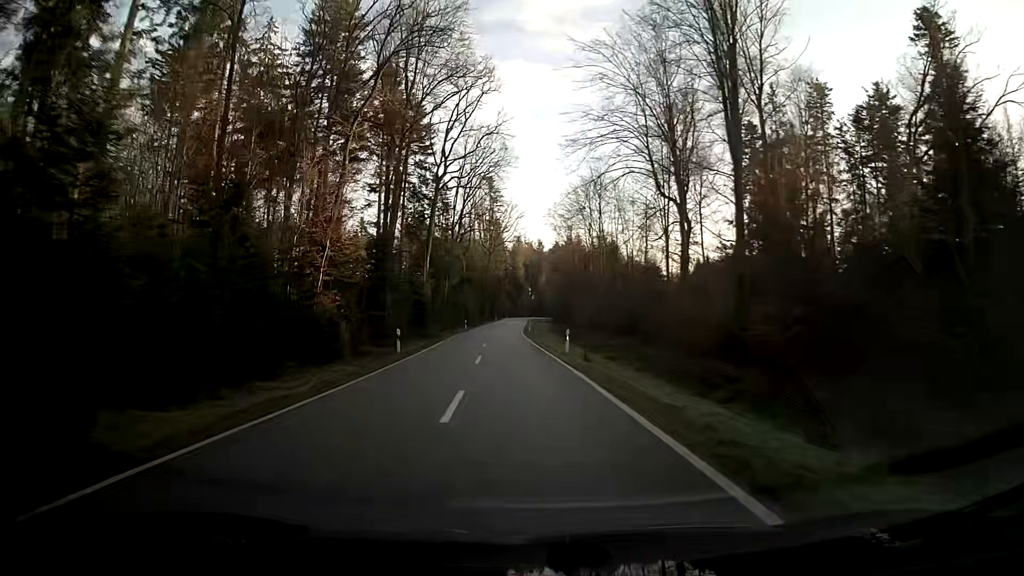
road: tertiary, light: Day
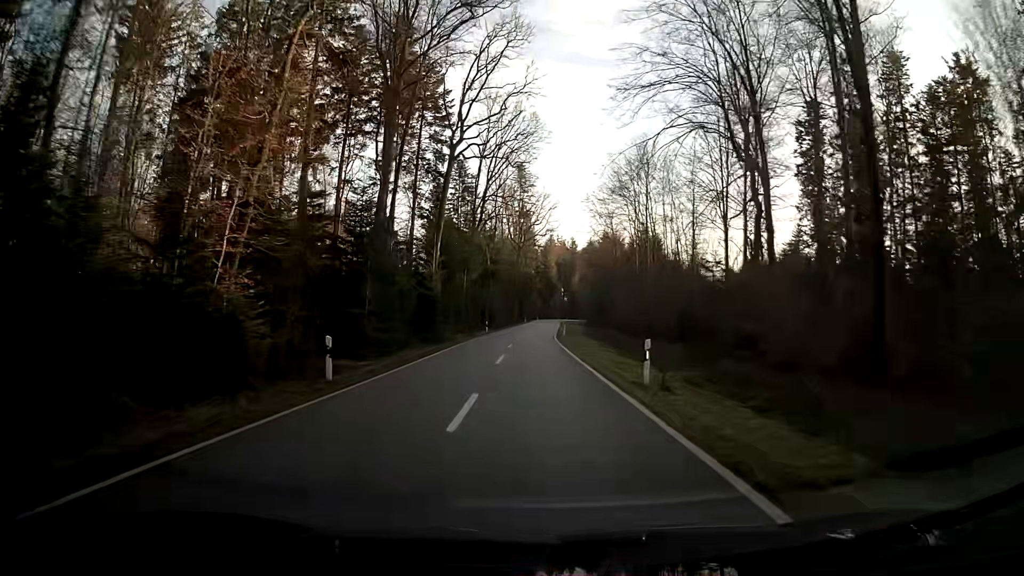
(-0.1, +13.0) m; -1°
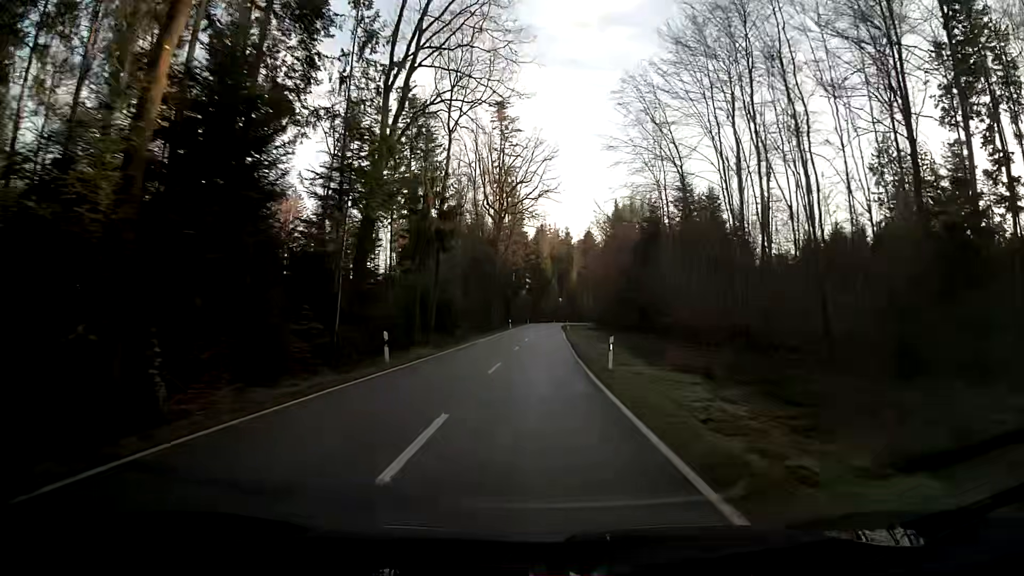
(+0.1, +39.6) m; +1°
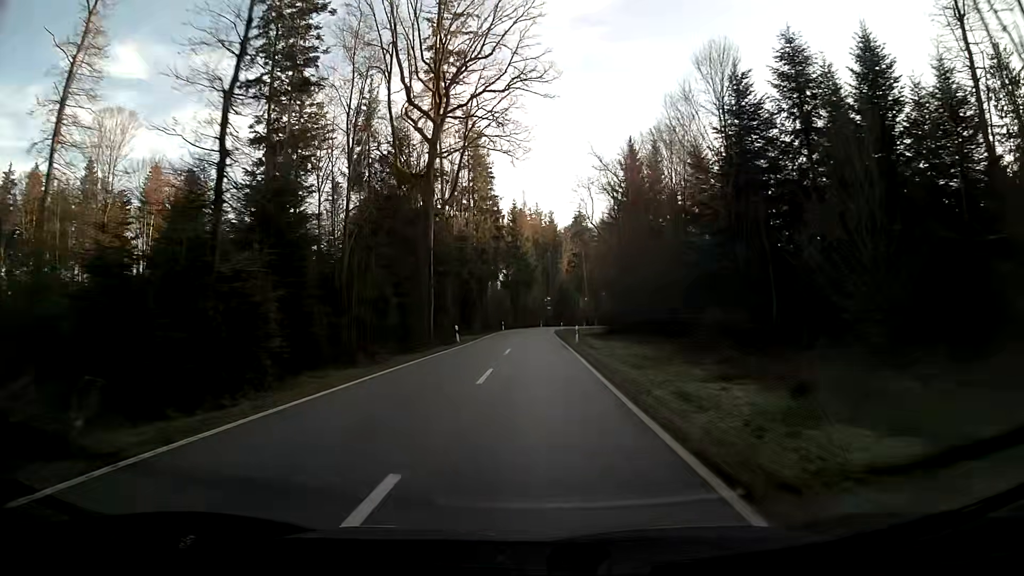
(+0.4, +40.3) m; +1°
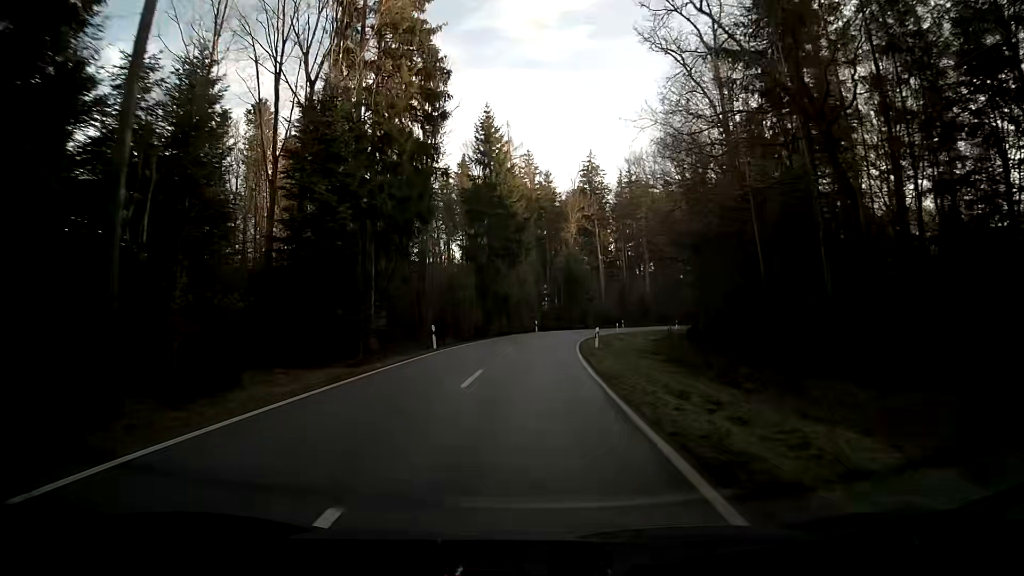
(+0.6, +50.0) m; +1°
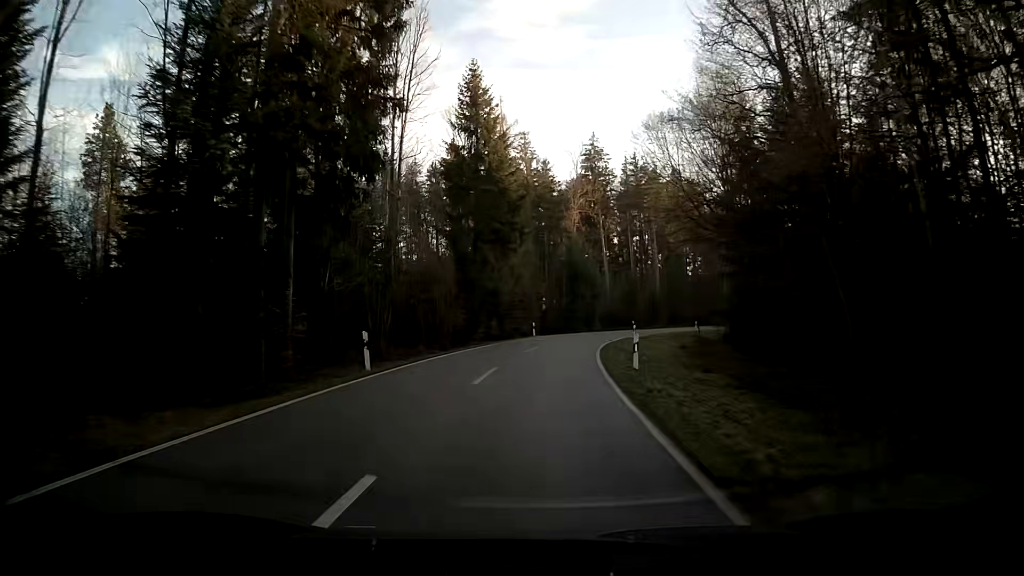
(0.0, +11.2) m; 0°
(0, +10) (+1, +20) (+2, +30) (+3, +40) (+6, +49) (+10, +59) (+14, +68) (+19, +76) (+25, +85) (+30, +93) m
